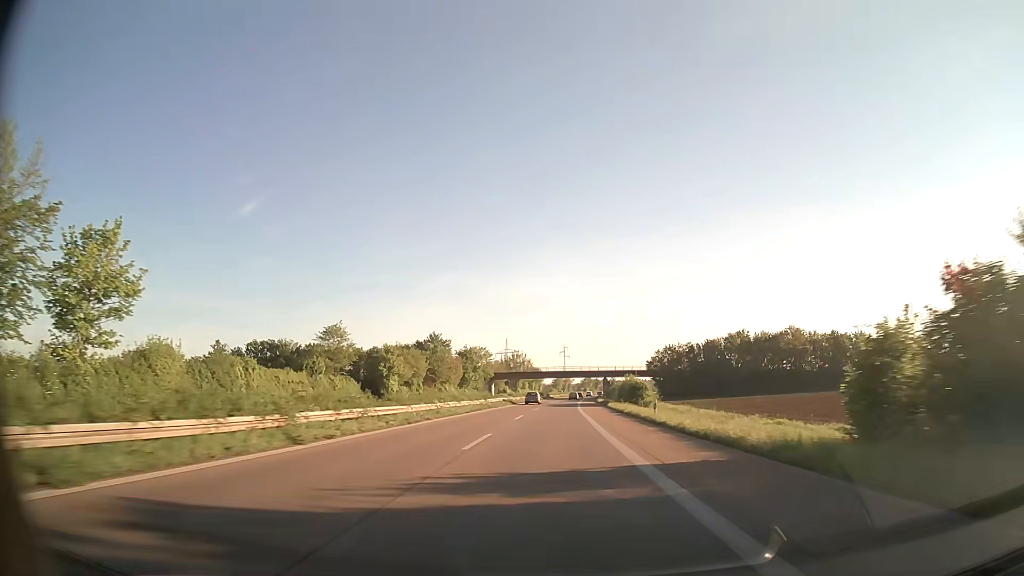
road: trunk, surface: asphalt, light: Day
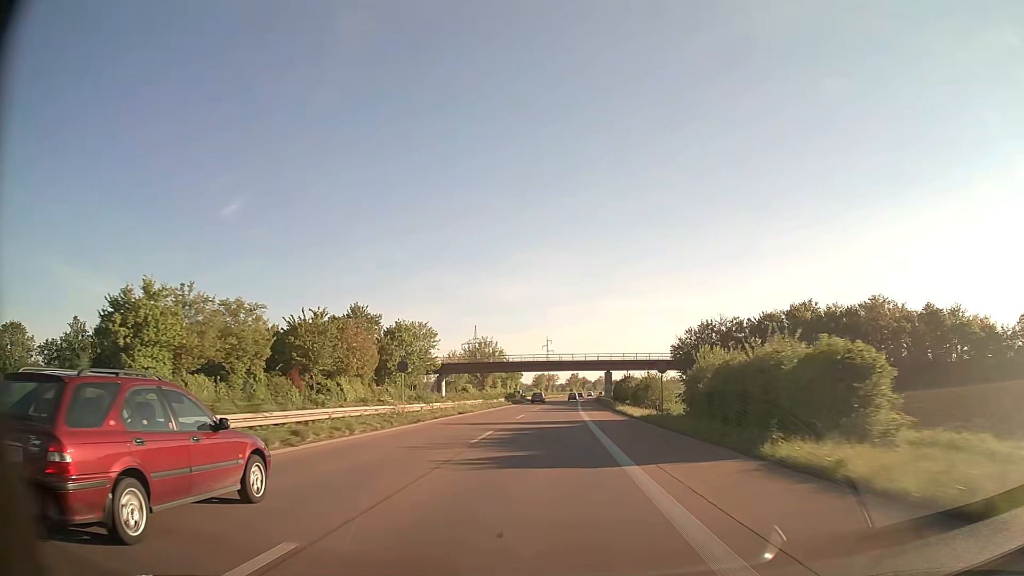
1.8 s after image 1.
(+0.7, +51.9) m; +1°
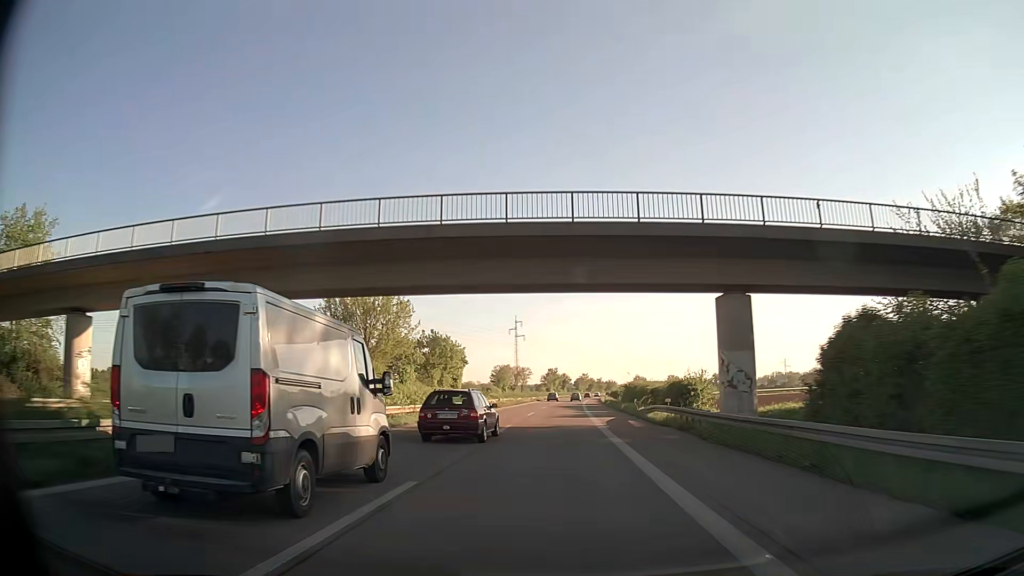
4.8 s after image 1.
(+1.6, +86.1) m; +2°
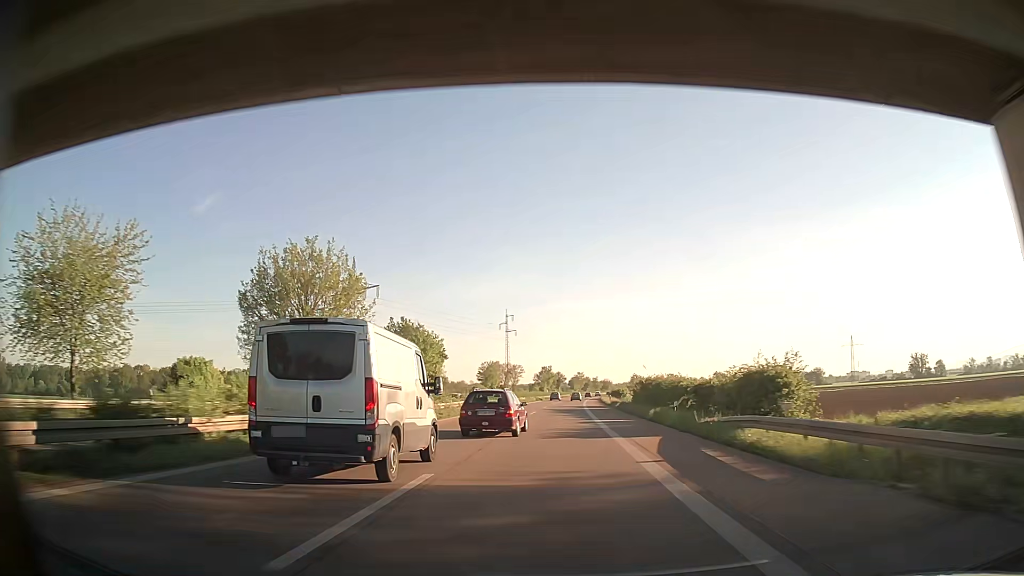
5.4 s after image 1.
(+0.1, +17.2) m; +1°
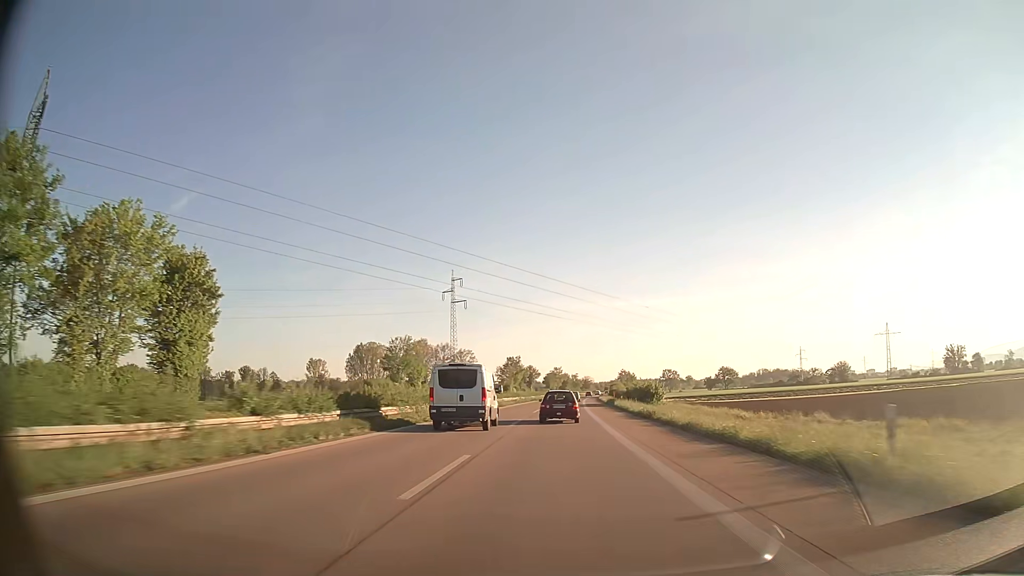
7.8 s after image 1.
(+1.4, +68.8) m; +2°
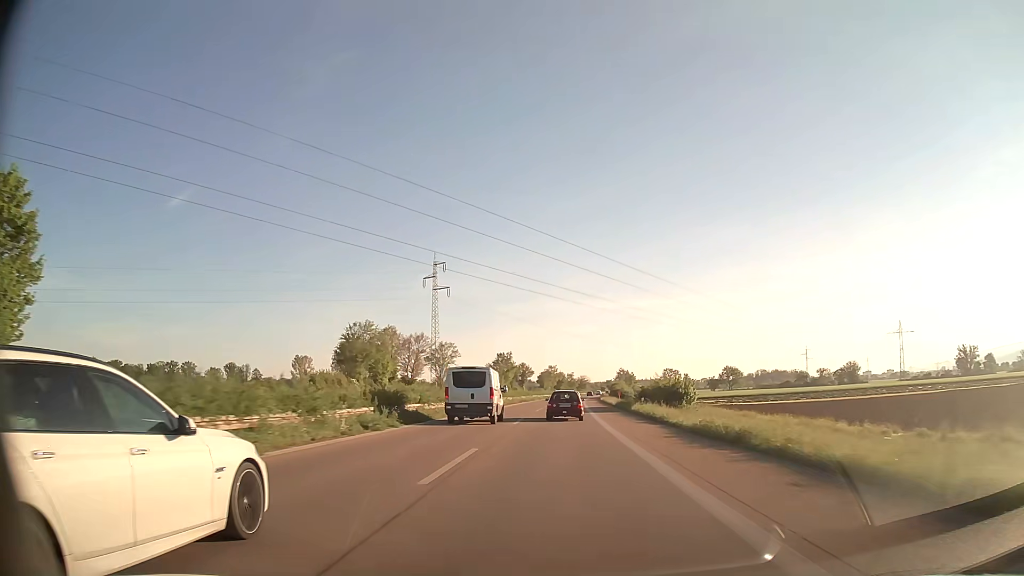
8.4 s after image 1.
(+0.1, +17.1) m; 0°
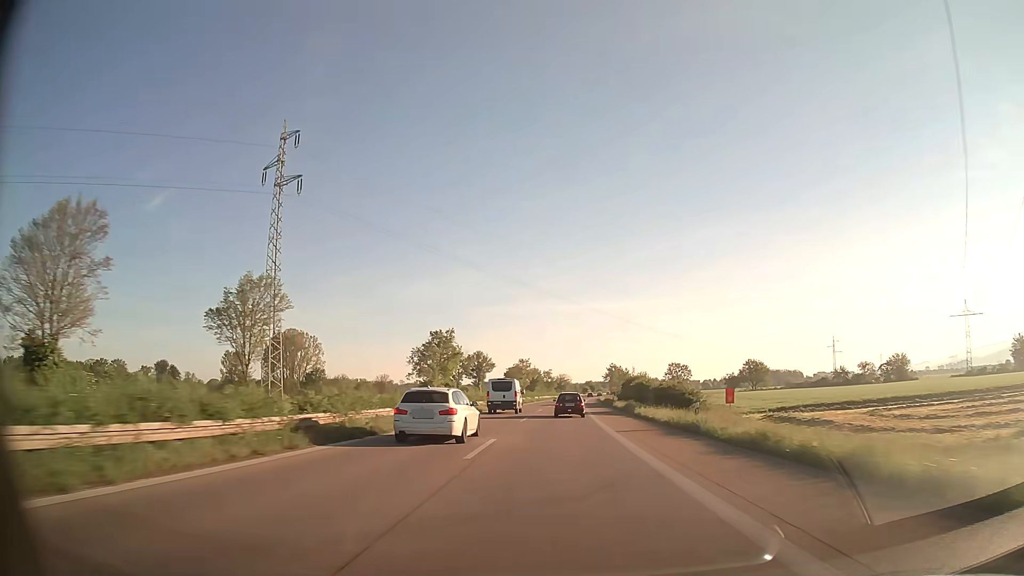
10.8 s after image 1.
(+1.2, +68.3) m; +2°
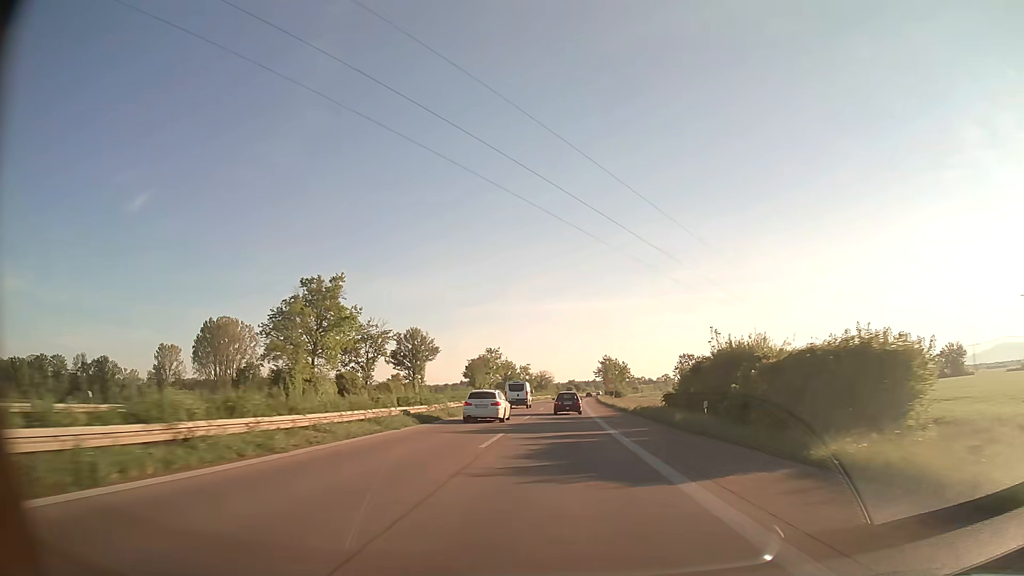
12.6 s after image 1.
(+0.7, +51.4) m; +1°
(0, +10) (0, +20) (0, +30) (0, +40) (+1, +50) (+1, +60) (+1, +70) (+2, +80) (+2, +90) (+3, +100) m
